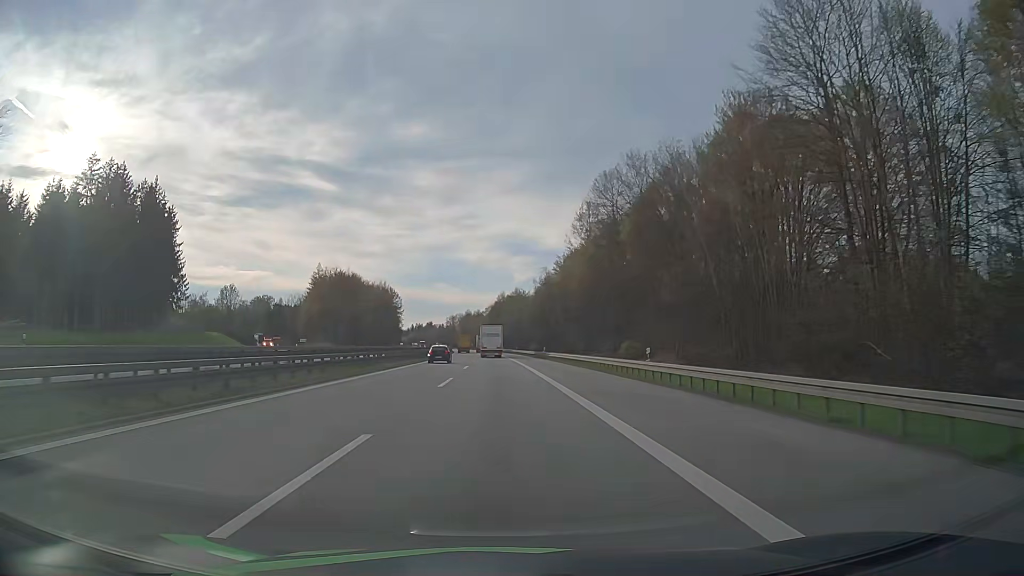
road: motorway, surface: asphalt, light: Day
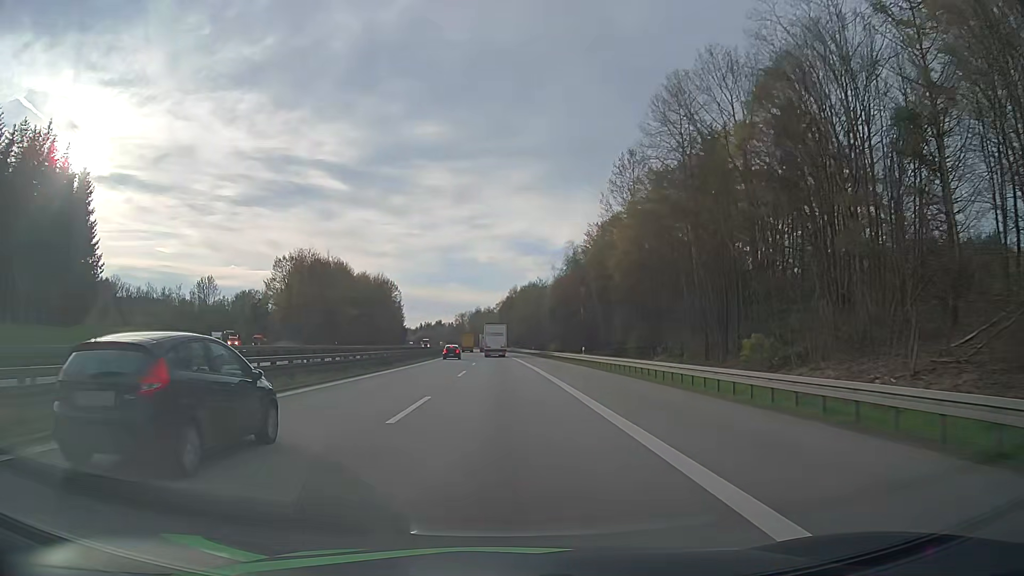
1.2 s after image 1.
(-0.2, +29.1) m; -1°
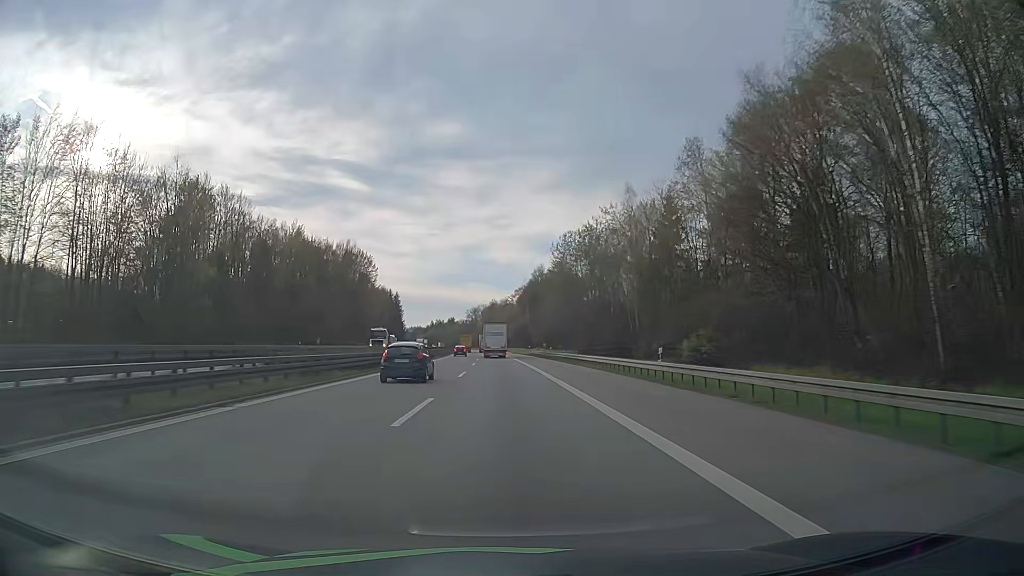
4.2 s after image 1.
(-1.2, +73.5) m; -1°
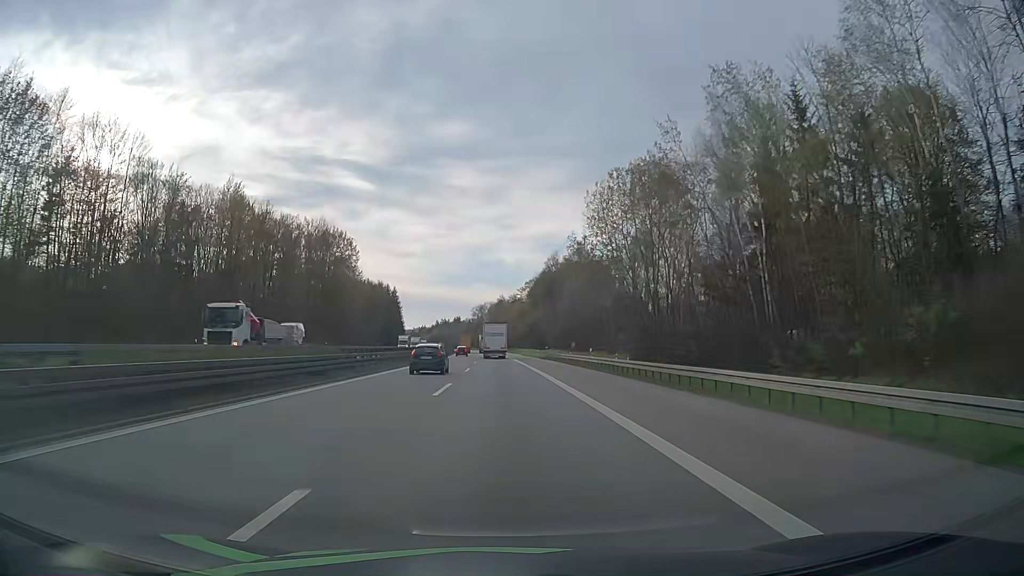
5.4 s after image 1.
(-0.2, +29.3) m; 0°
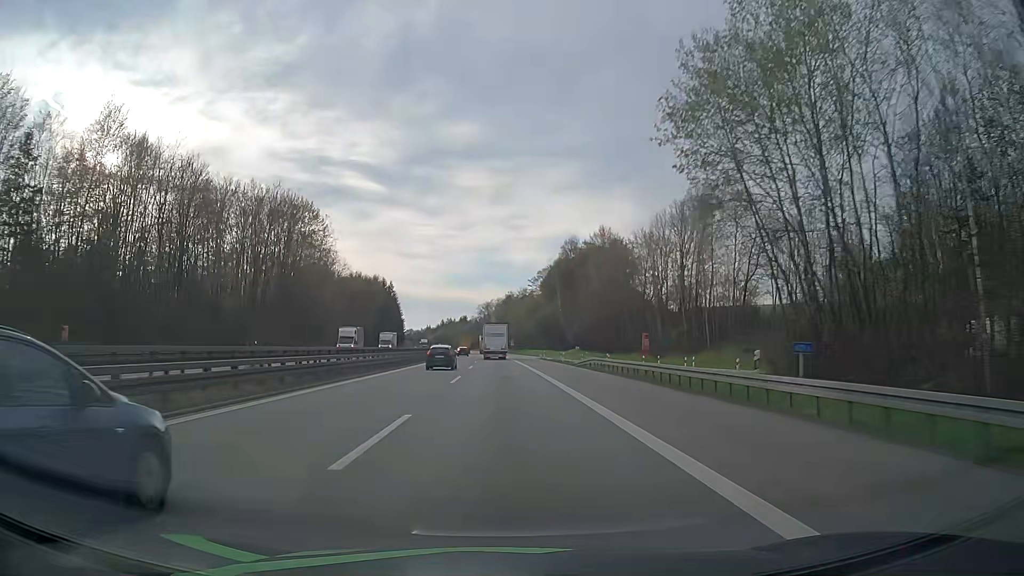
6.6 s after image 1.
(-0.4, +29.4) m; -1°
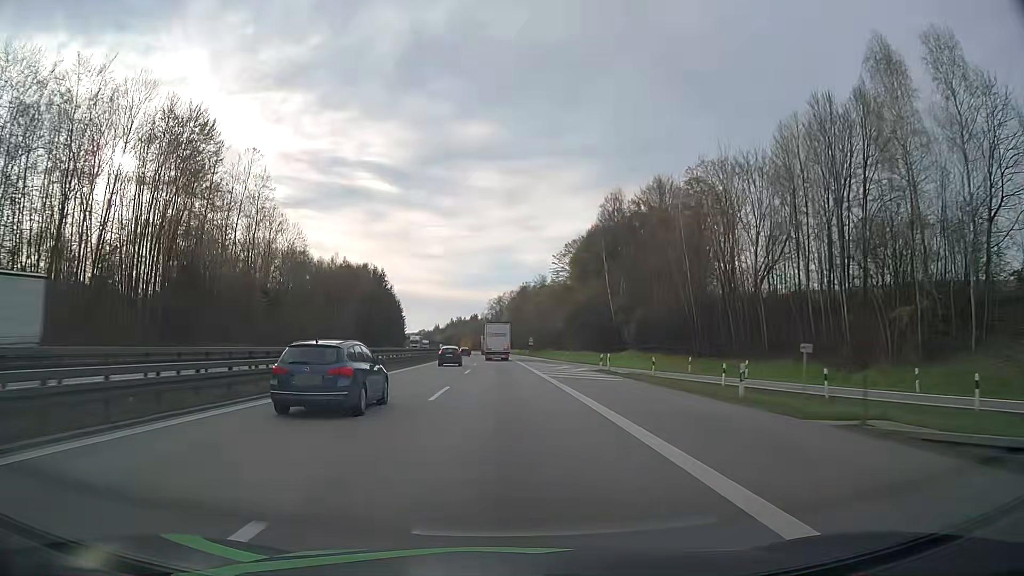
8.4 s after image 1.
(-0.3, +44.9) m; -1°
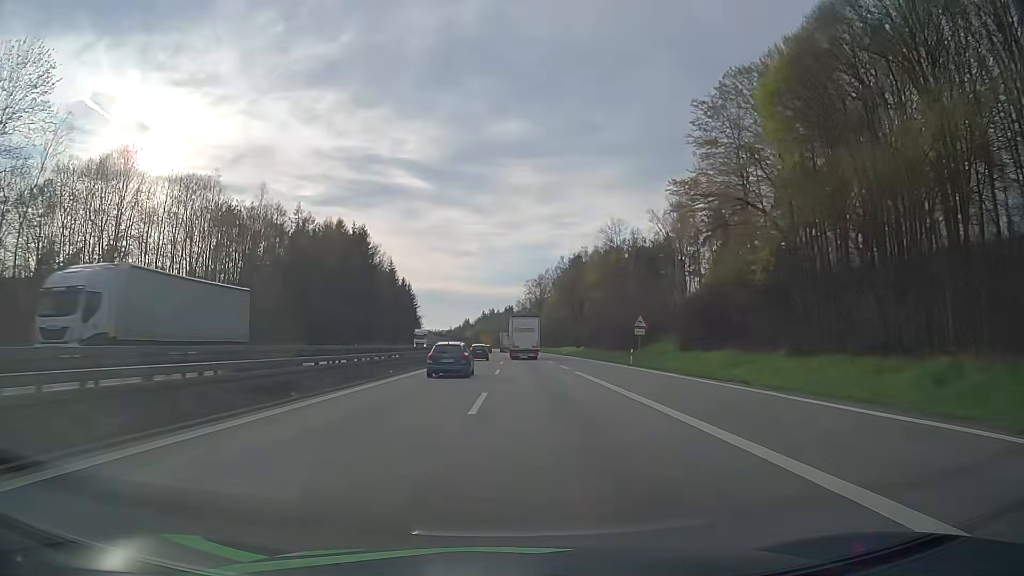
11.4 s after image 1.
(-1.9, +77.1) m; -3°
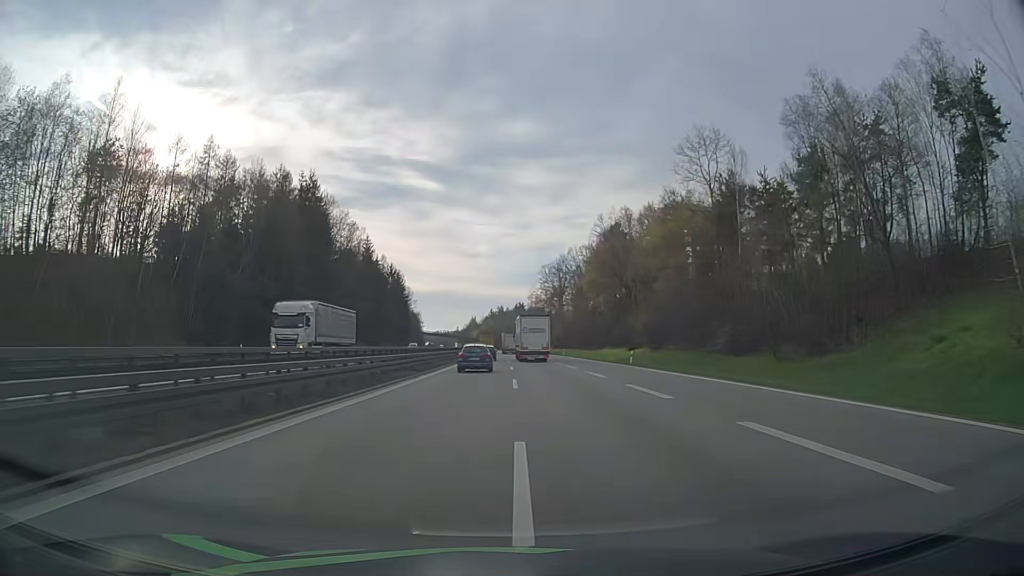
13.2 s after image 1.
(-0.4, +46.2) m; -1°
(0, +10) (0, +20) (0, +30) (0, +40) (0, +50) (0, +60) (0, +70) (-1, +80) (-1, +90) (-1, +100) m
